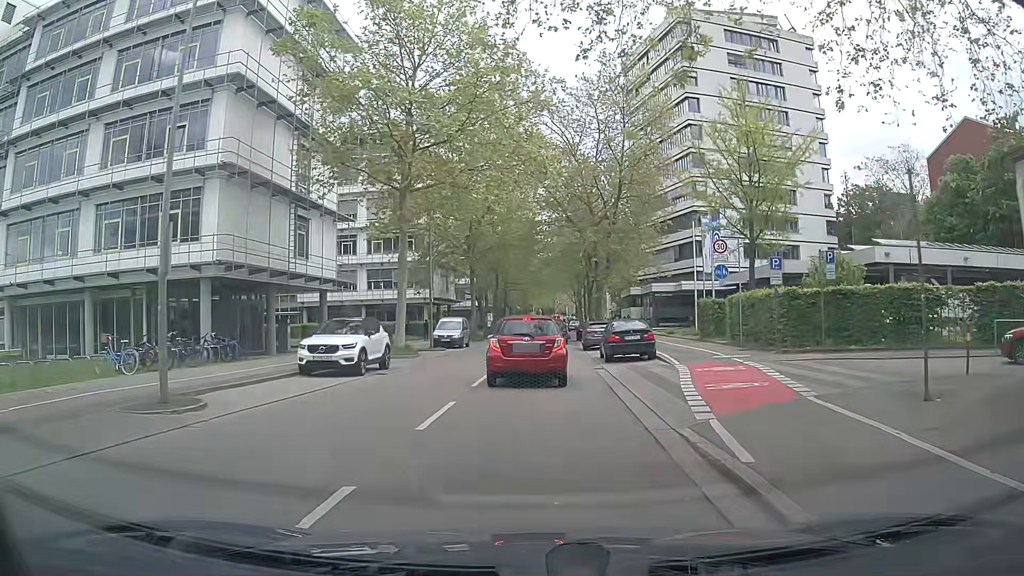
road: secondary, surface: asphalt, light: Day
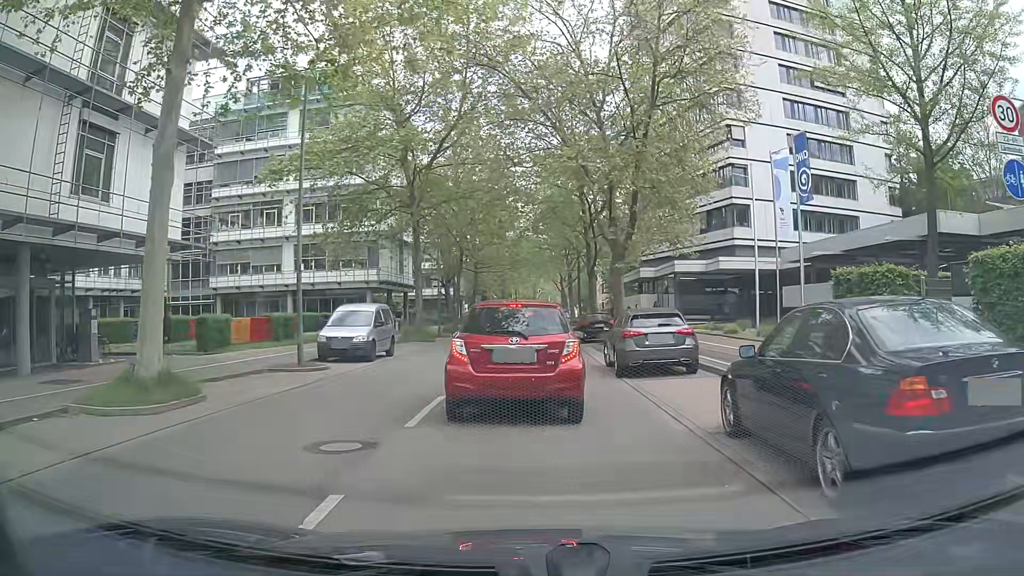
(+0.4, +18.1) m; +2°
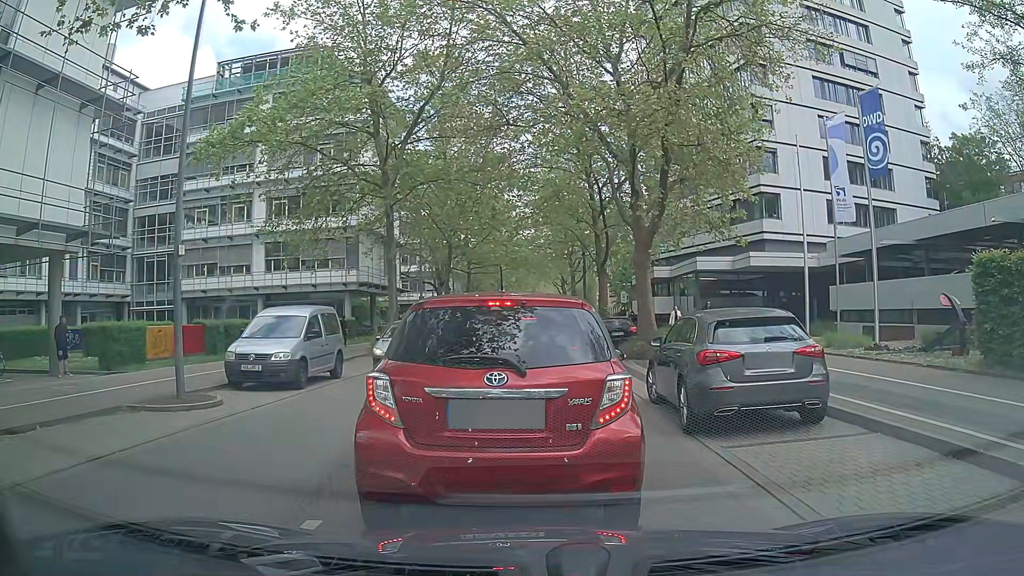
(0.0, +6.2) m; -1°
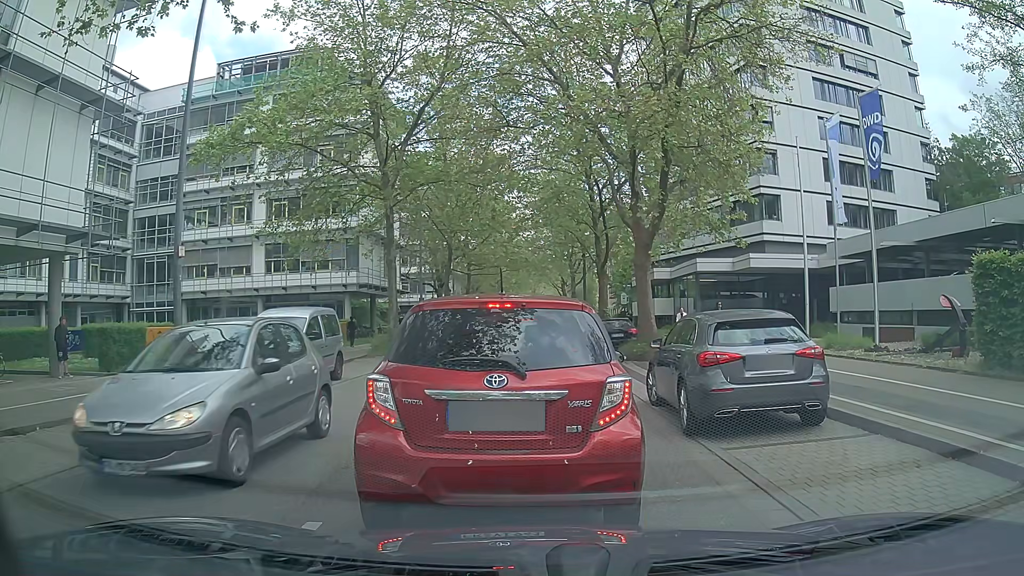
(0.0, +0.1) m; 0°
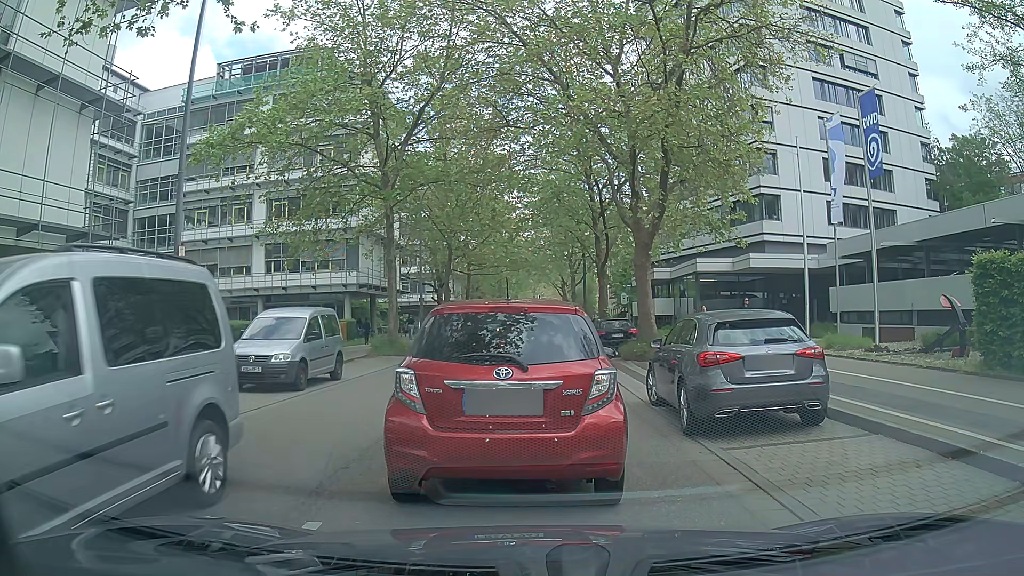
(0.0, 0.0) m; 0°
